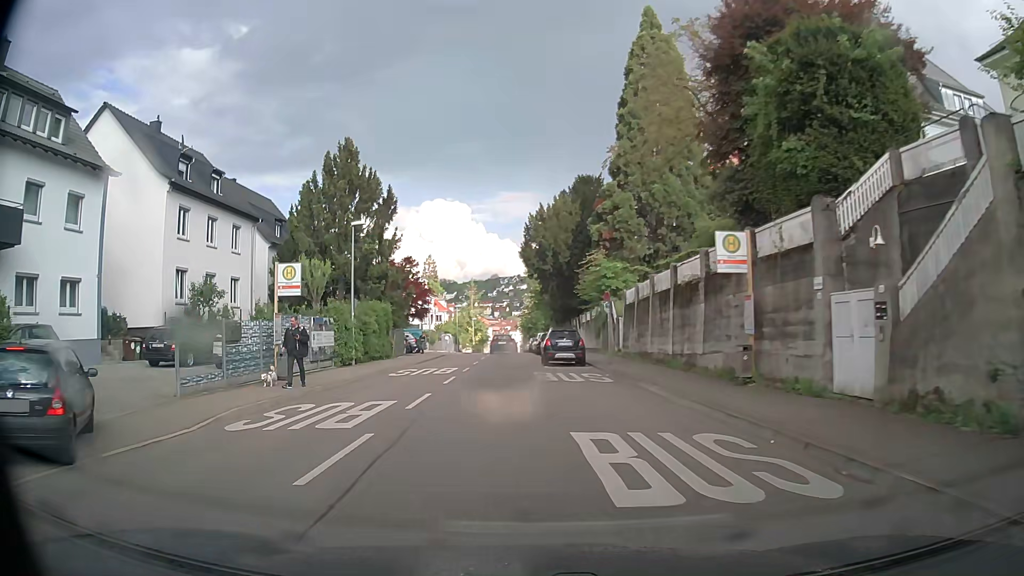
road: secondary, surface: asphalt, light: Day
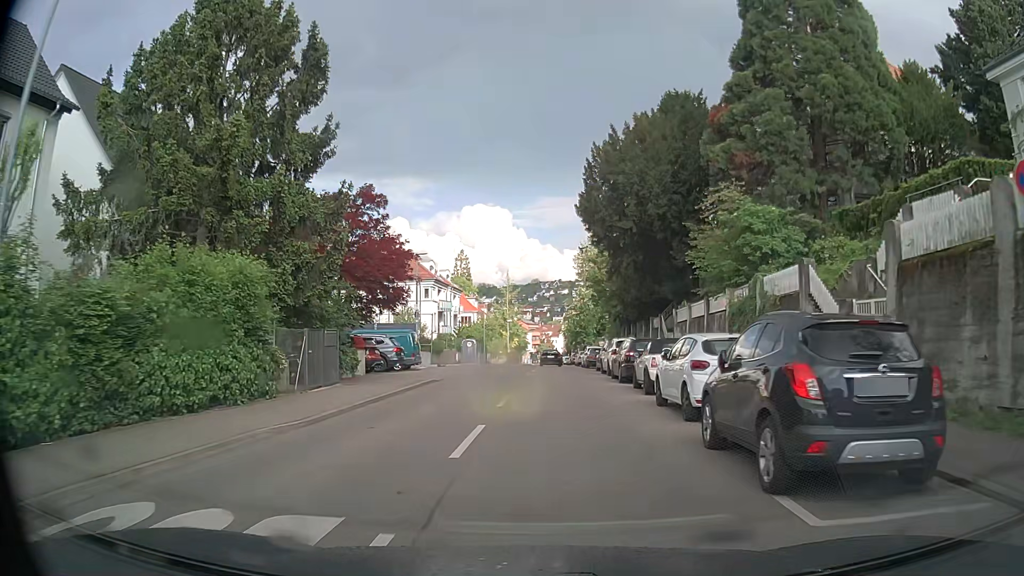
(-0.8, +22.9) m; -3°
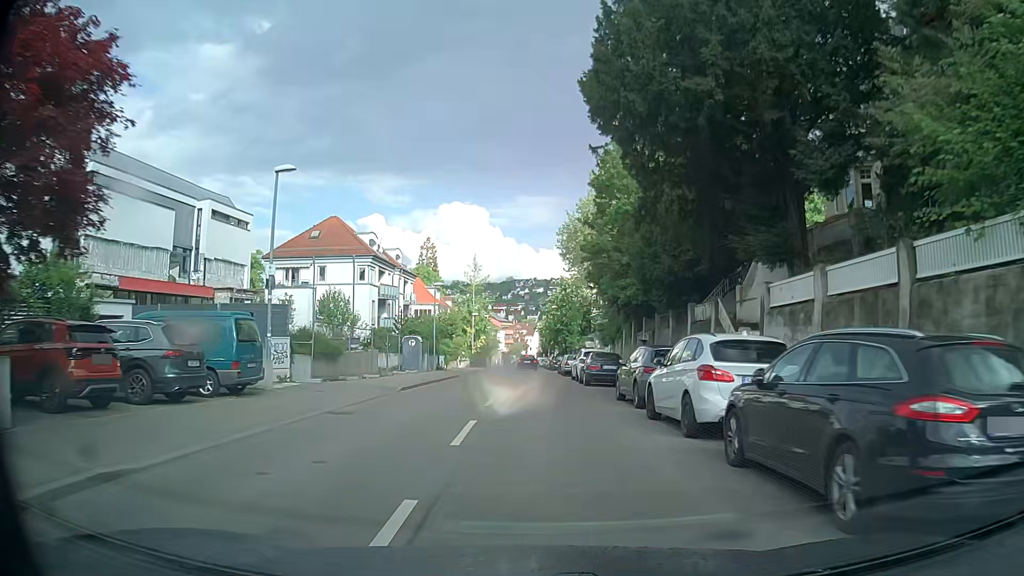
(+0.5, +17.8) m; +2°
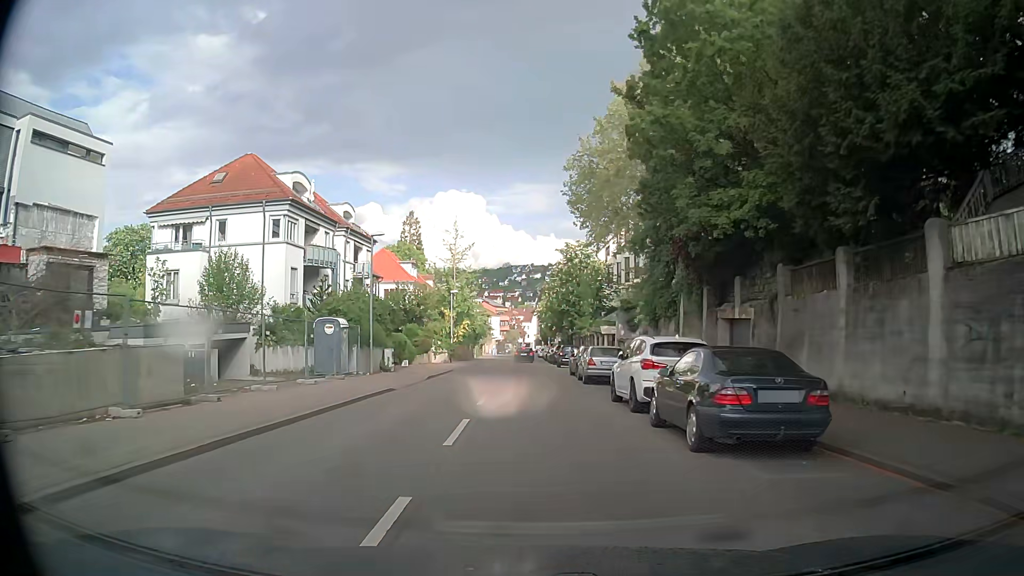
(+0.1, +18.3) m; 0°
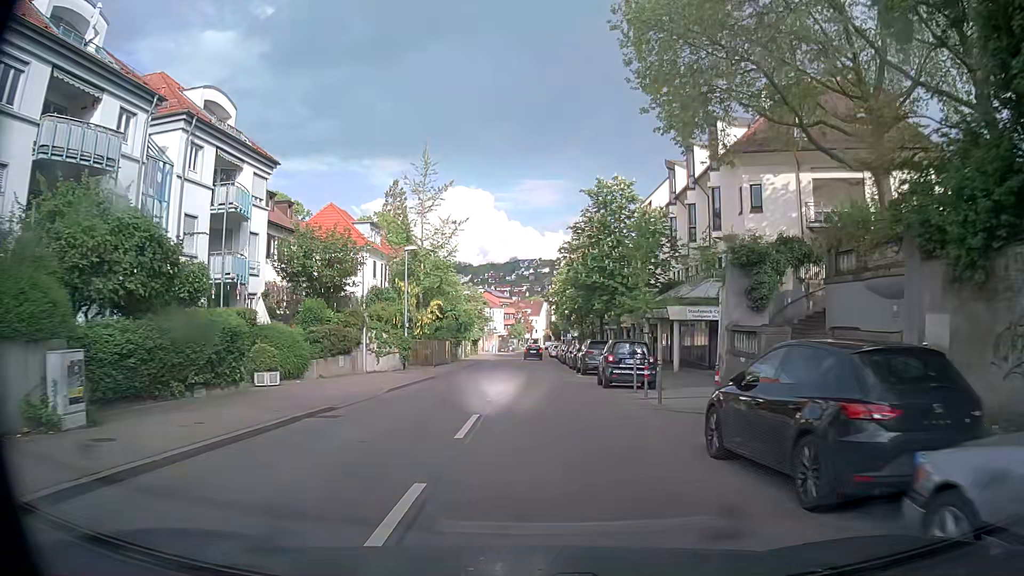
(-0.2, +24.3) m; -1°
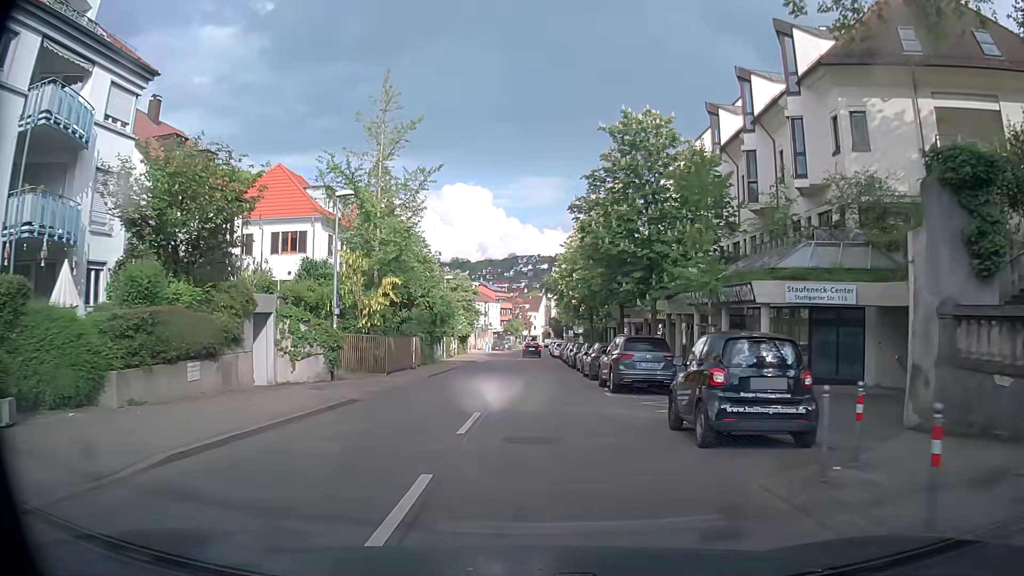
(0.0, +12.2) m; 0°
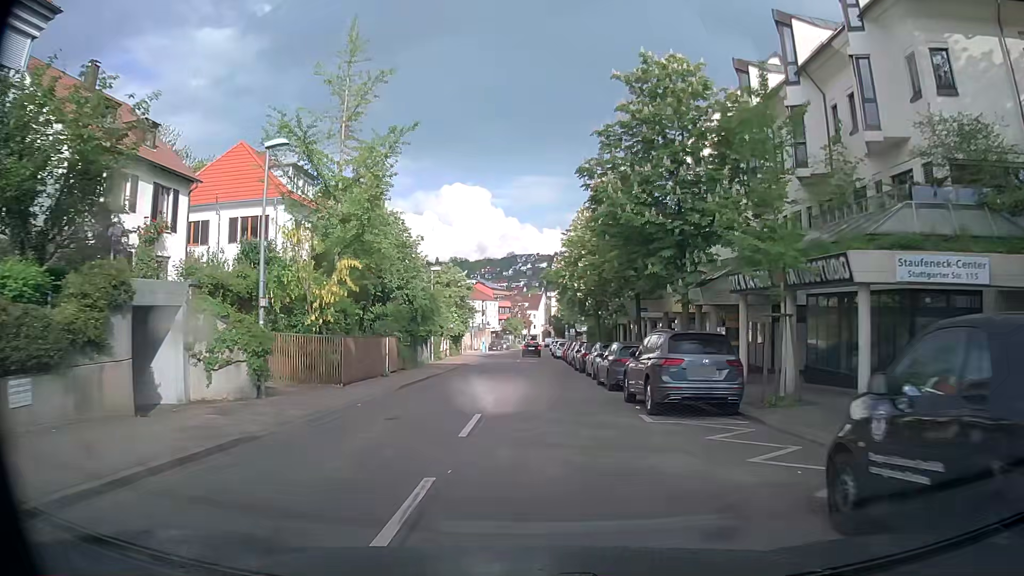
(+0.1, +6.1) m; +1°
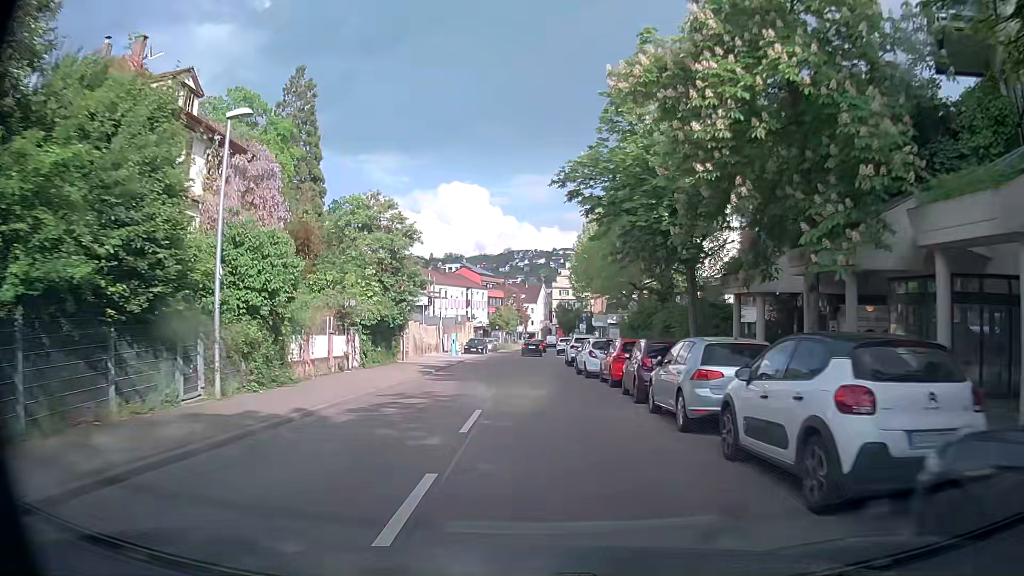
(-0.2, +30.9) m; -1°
